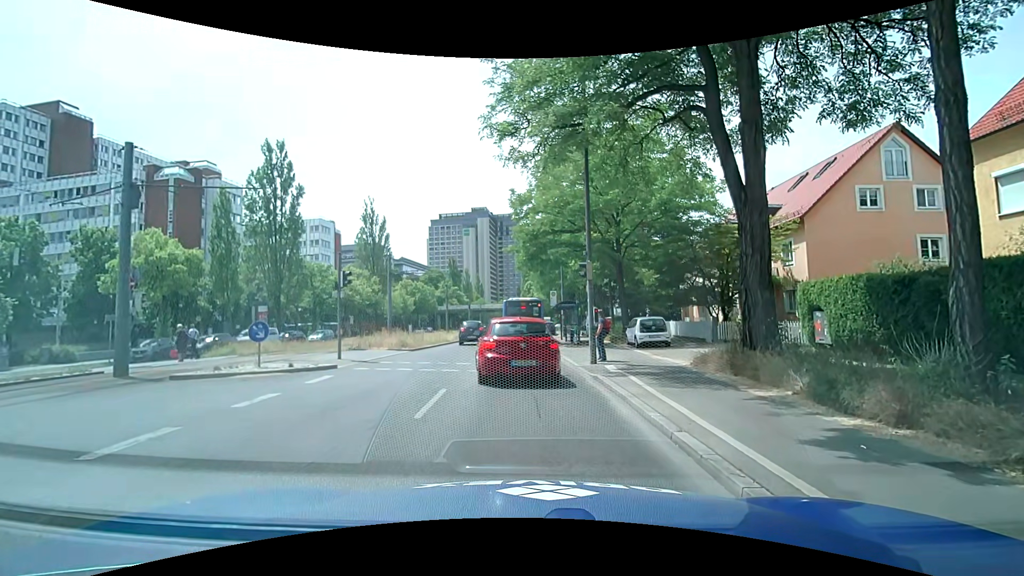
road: secondary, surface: asphalt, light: Day
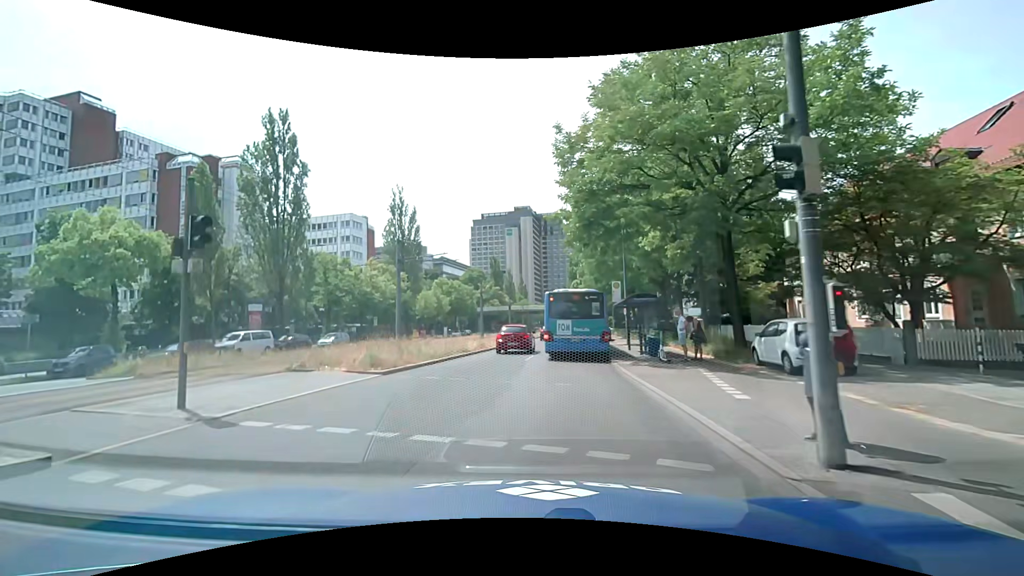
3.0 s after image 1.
(0.0, +11.1) m; -4°
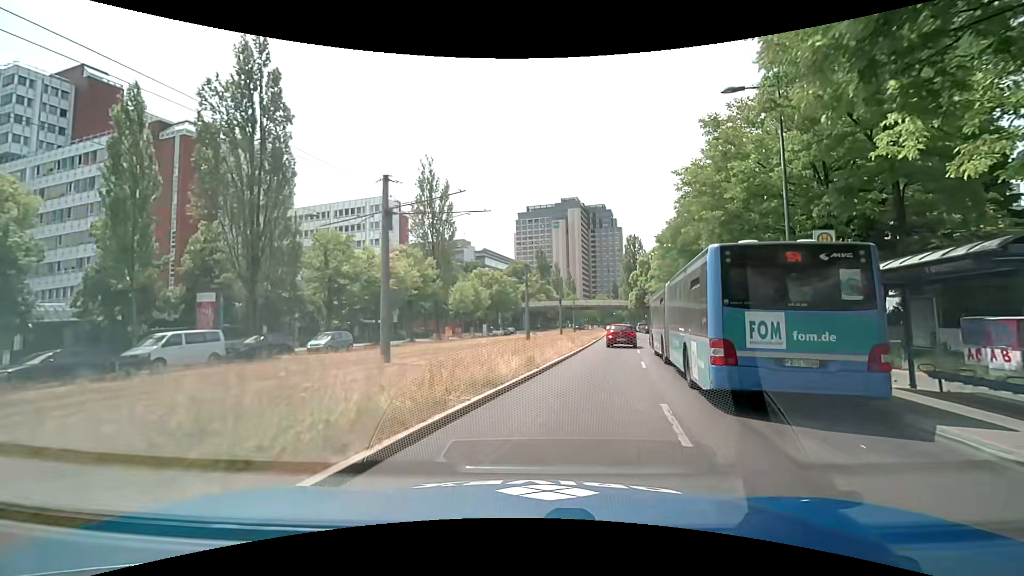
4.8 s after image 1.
(-1.2, +14.2) m; -6°
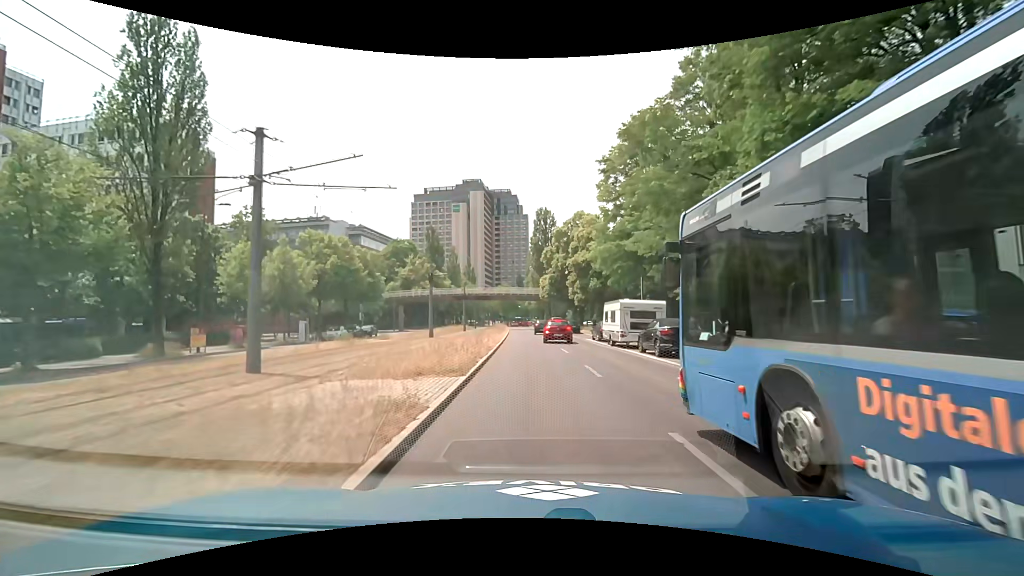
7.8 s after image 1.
(+4.9, +31.4) m; +11°
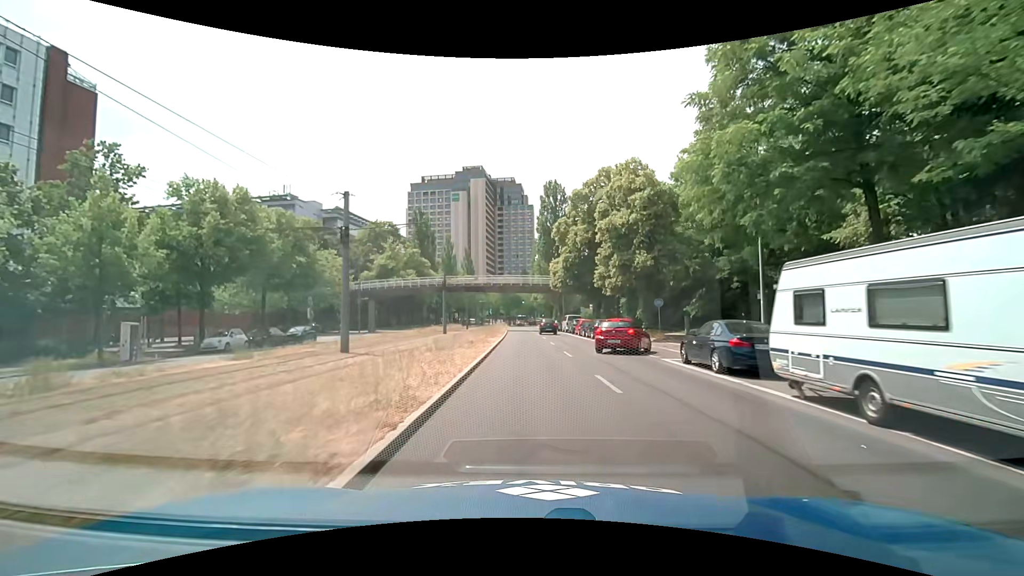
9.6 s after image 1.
(-0.1, +20.8) m; 0°
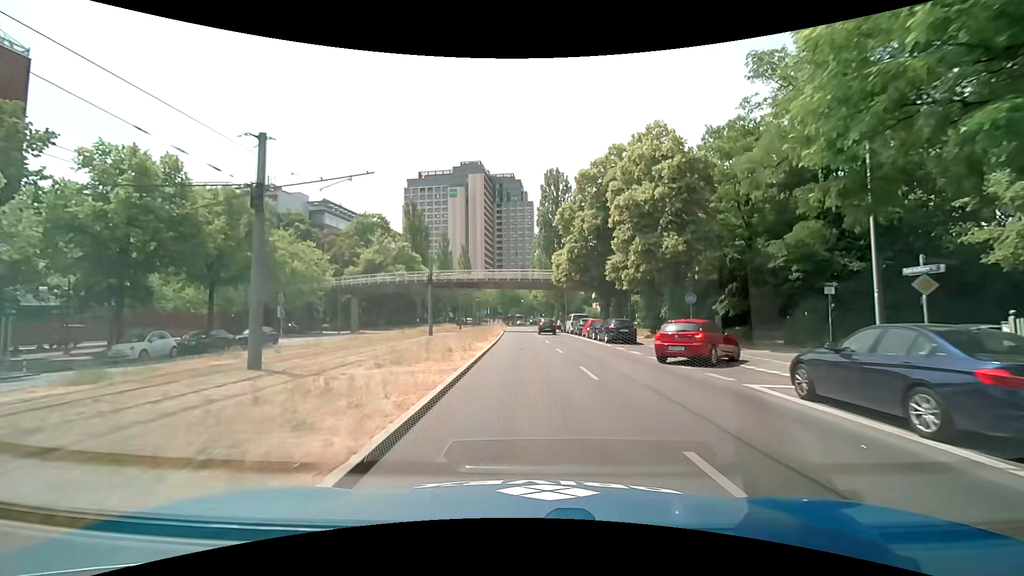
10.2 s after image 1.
(0.0, +7.0) m; 0°
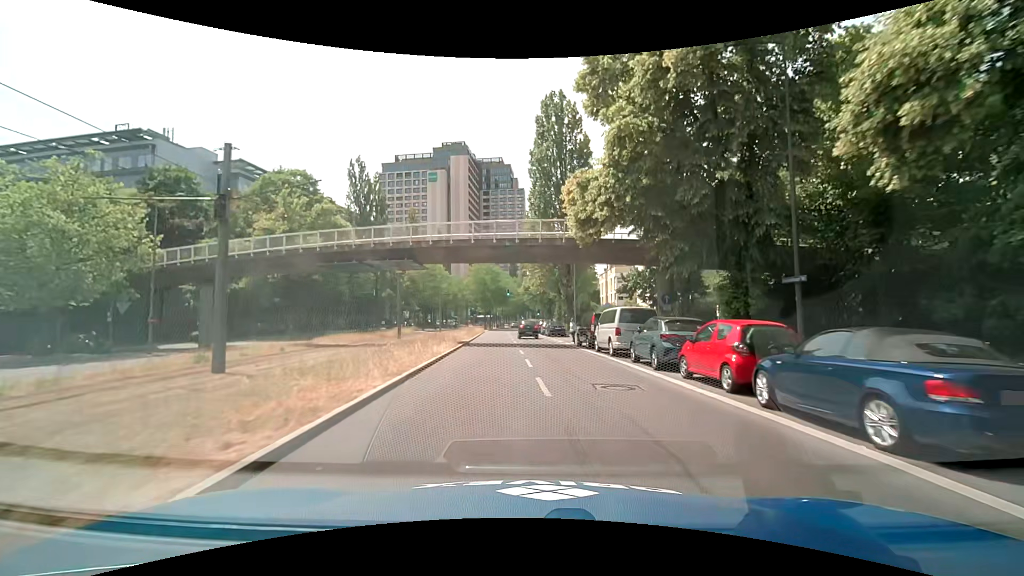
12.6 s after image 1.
(+0.3, +29.1) m; +1°
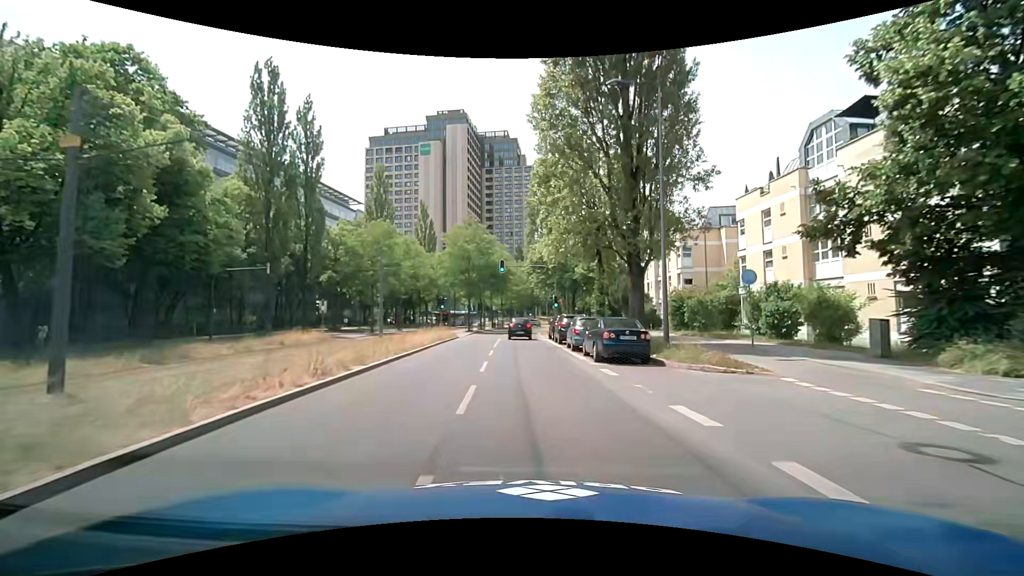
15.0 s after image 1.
(-0.3, +30.7) m; -1°
(0, +10) (0, +20) (0, +30) (-1, +40) (-1, +50) (0, +60) (0, +70) (+1, +80) (+3, +90) (+4, +100) m
